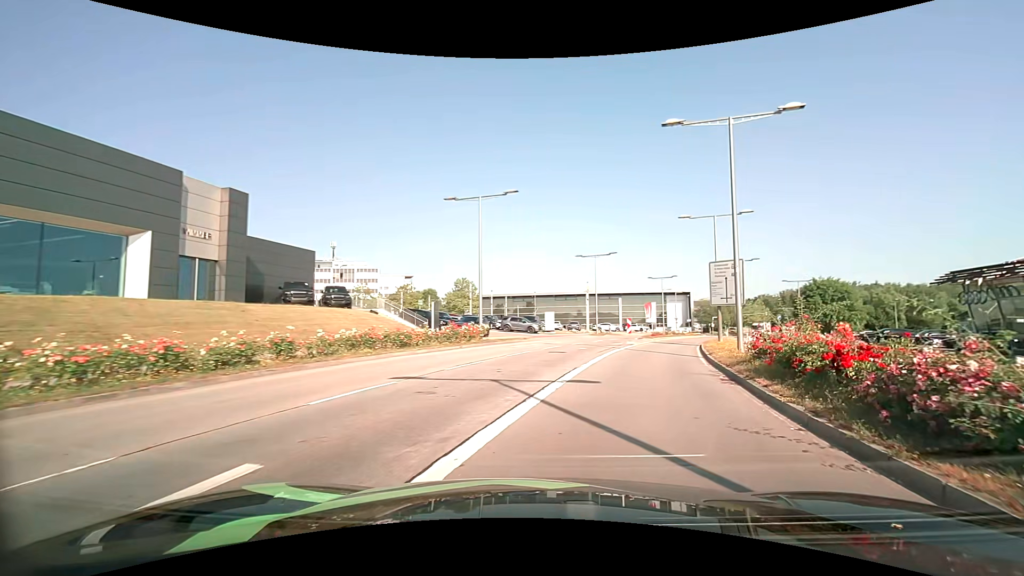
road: secondary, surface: asphalt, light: Day
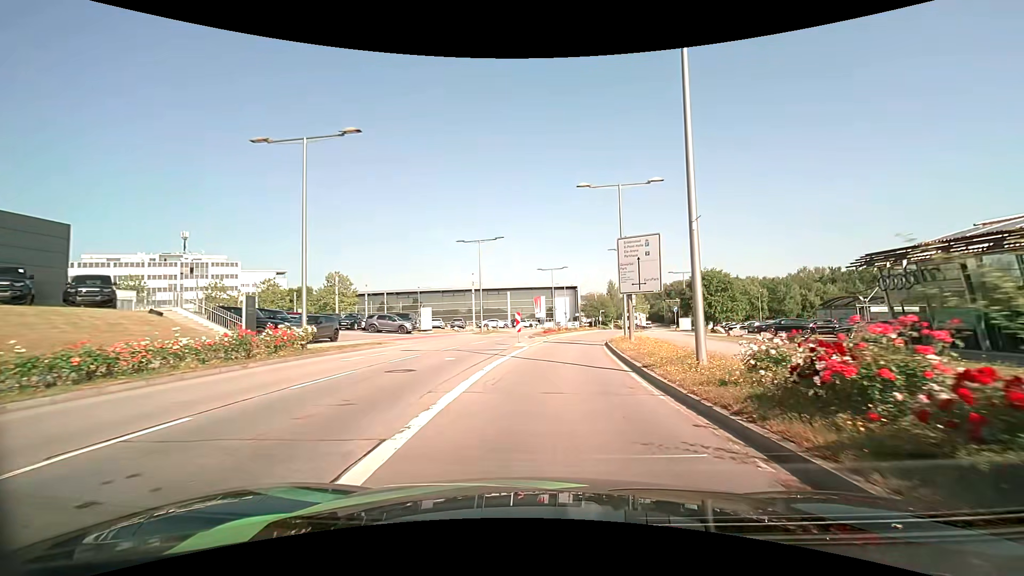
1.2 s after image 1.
(+1.2, +9.0) m; +13°
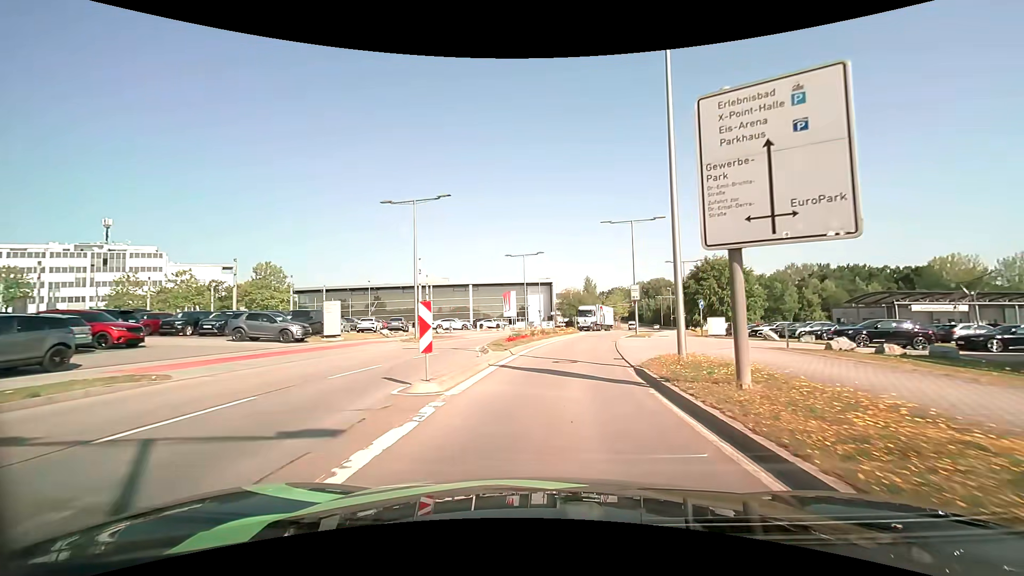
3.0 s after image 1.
(+0.5, +16.3) m; +3°
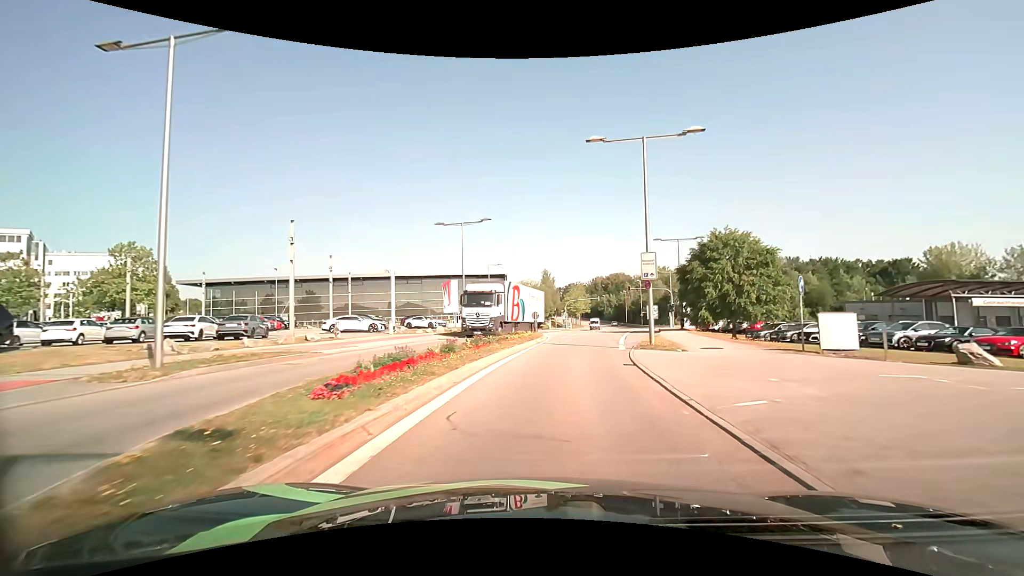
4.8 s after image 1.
(+0.8, +18.4) m; +5°
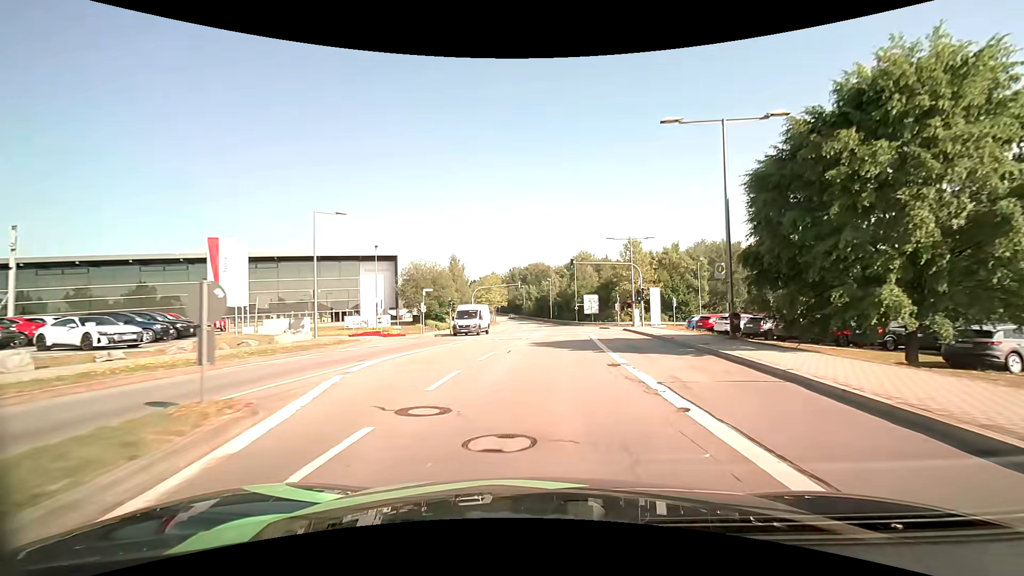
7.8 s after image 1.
(+2.9, +31.4) m; +10°
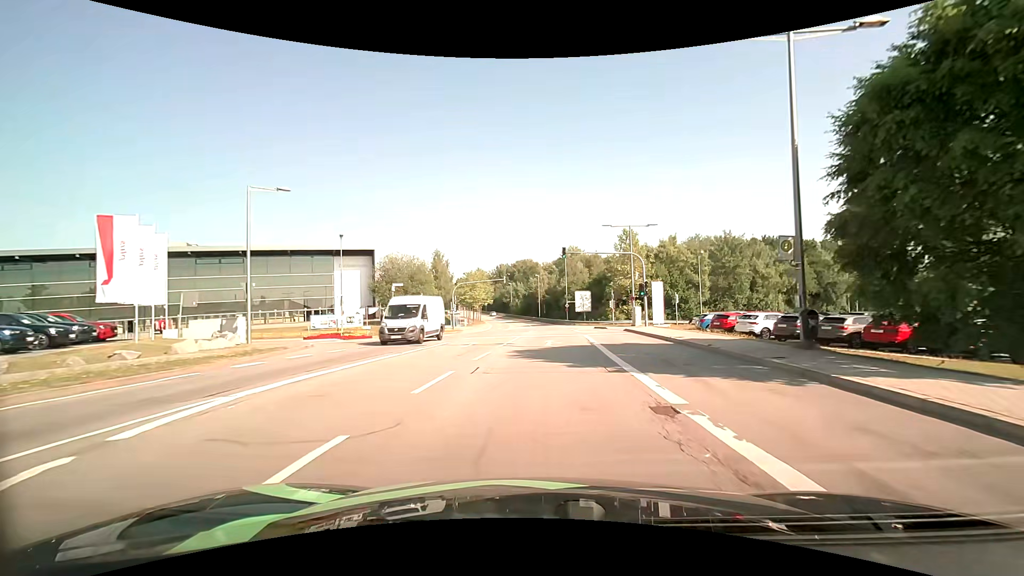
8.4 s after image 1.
(0.0, +6.4) m; +2°
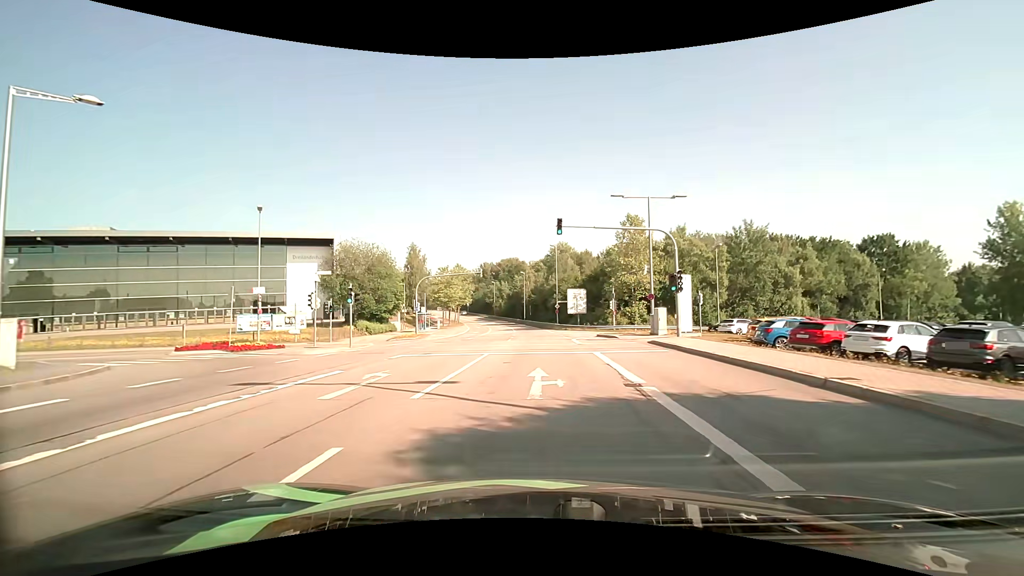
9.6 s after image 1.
(0.0, +12.3) m; +1°
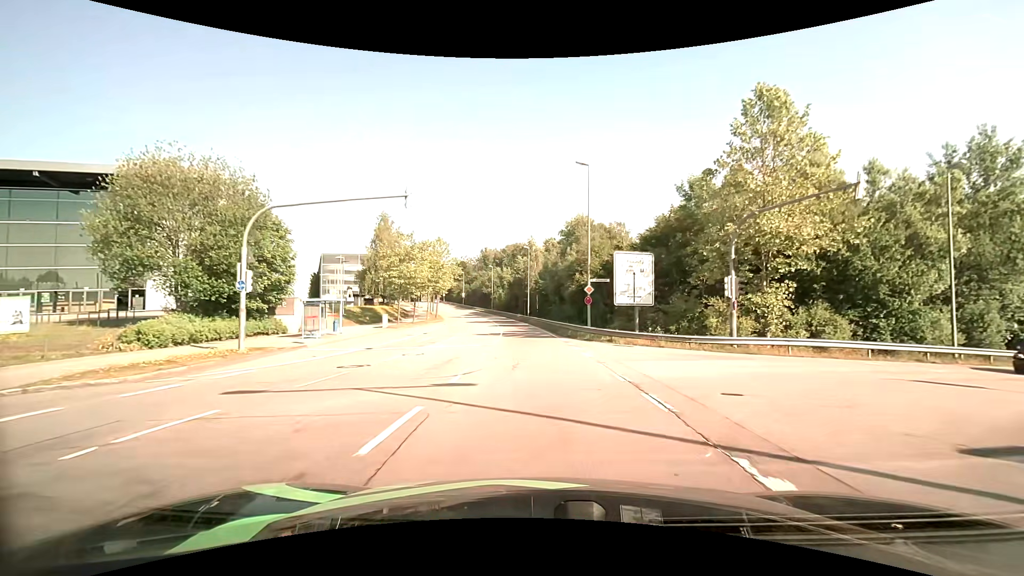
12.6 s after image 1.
(0.0, +31.2) m; -1°
(0, +10) (0, +20) (-1, +30) (-1, +40) (-2, +50) (-3, +60) (-5, +70) (-6, +80) (-8, +89) (-11, +99) m
